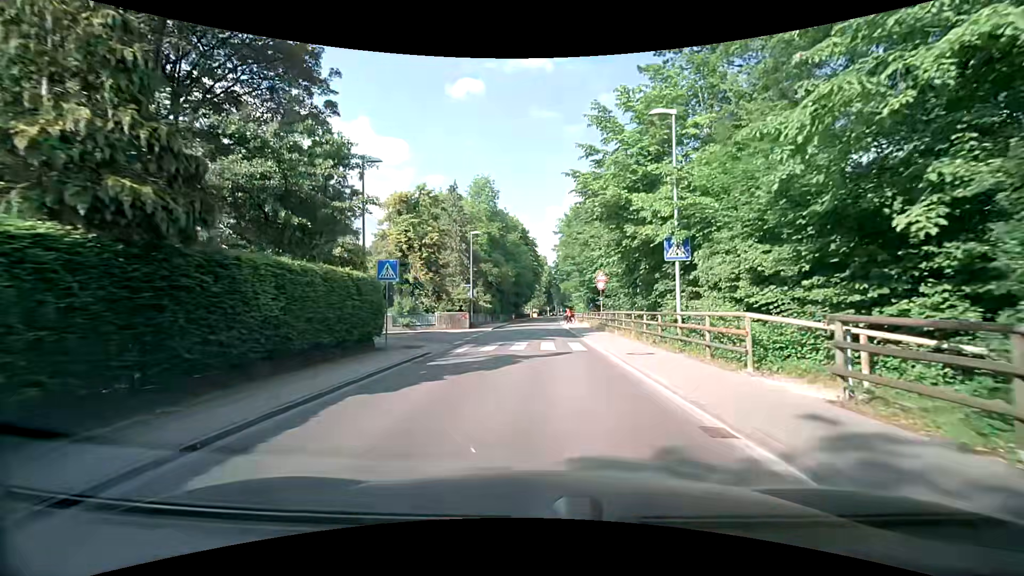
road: residential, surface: asphalt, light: Day
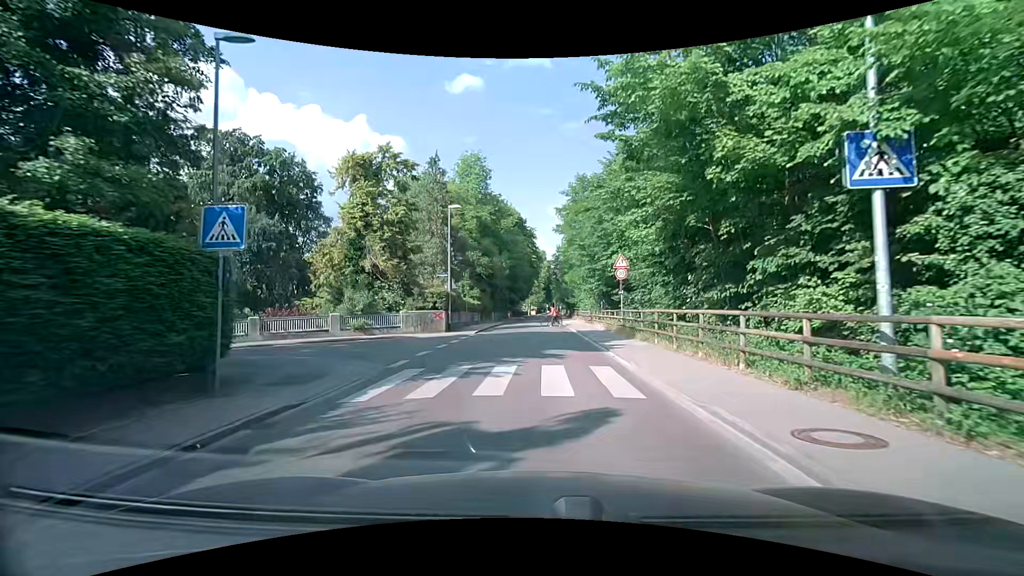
(0.0, +9.3) m; 0°
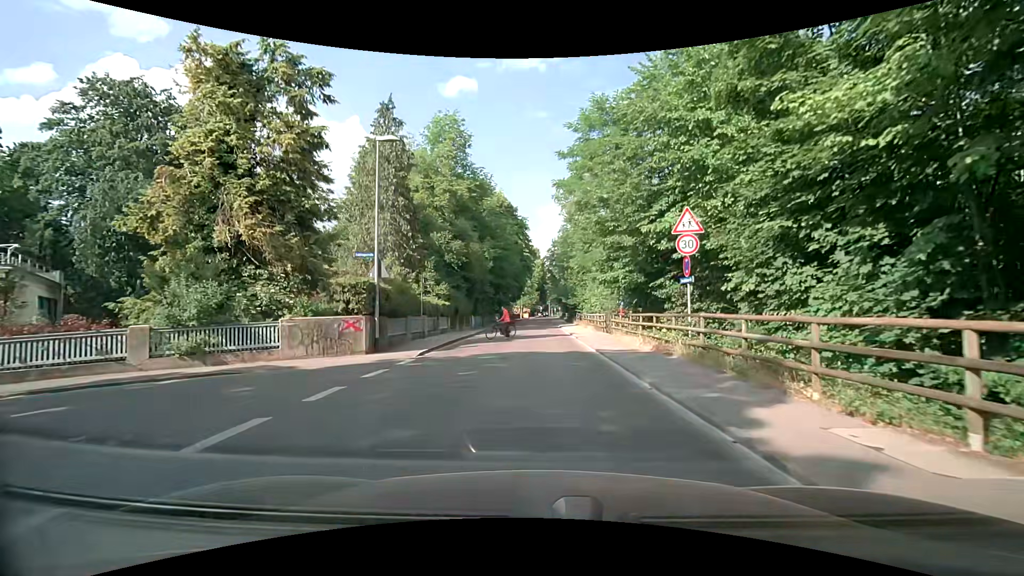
(+0.2, +12.8) m; +1°
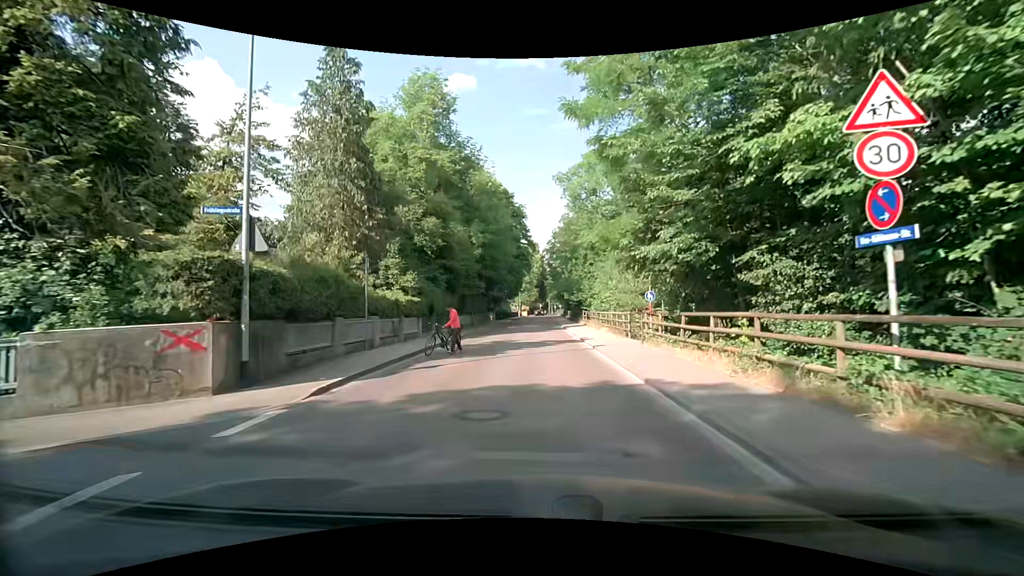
(0.0, +8.0) m; 0°
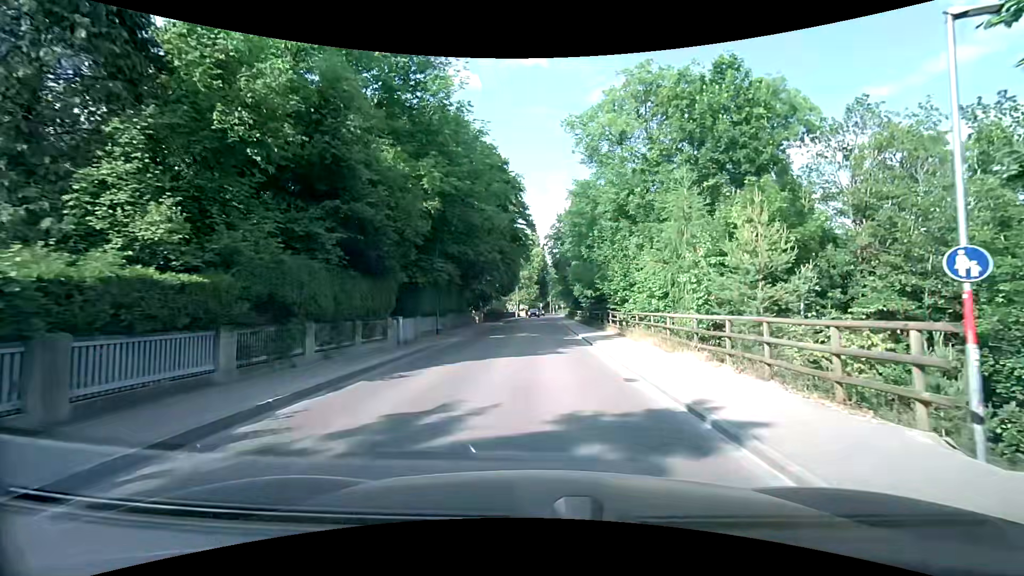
(-0.1, +16.1) m; 0°
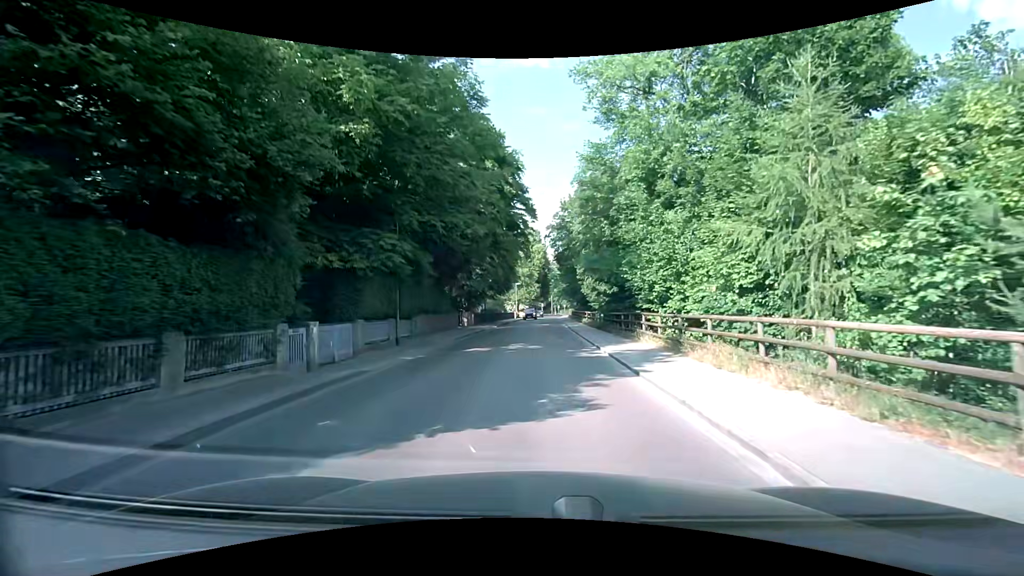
(+0.1, +8.6) m; 0°
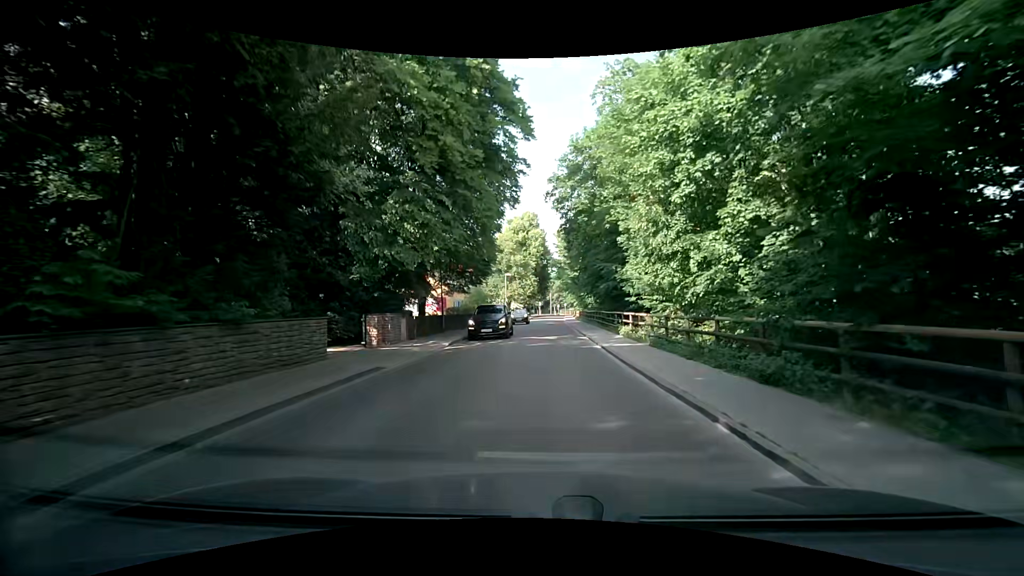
(+0.1, +22.8) m; 0°
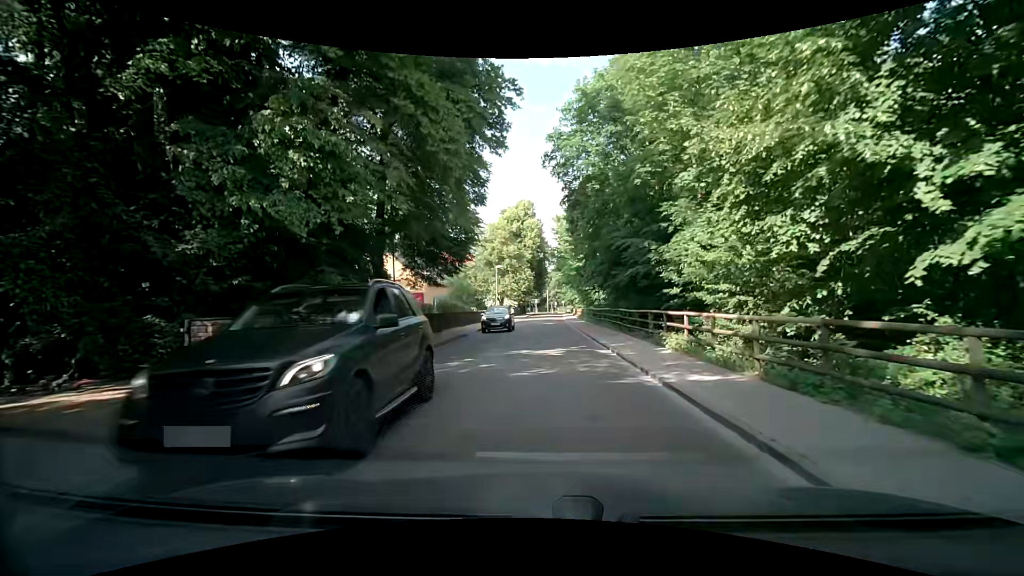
(0.0, +9.3) m; 0°
(0, +10) (+1, +20) (+1, +30) (+1, +40) (+2, +50) (+2, +60) (+3, +70) (+3, +80) (+4, +90) (+5, +100) m
